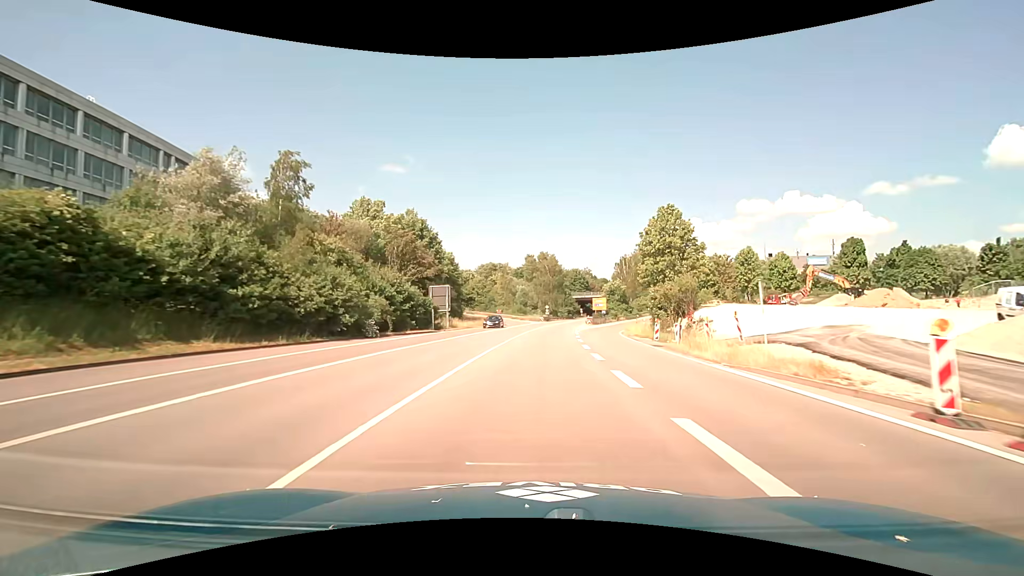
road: trunk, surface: asphalt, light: Day
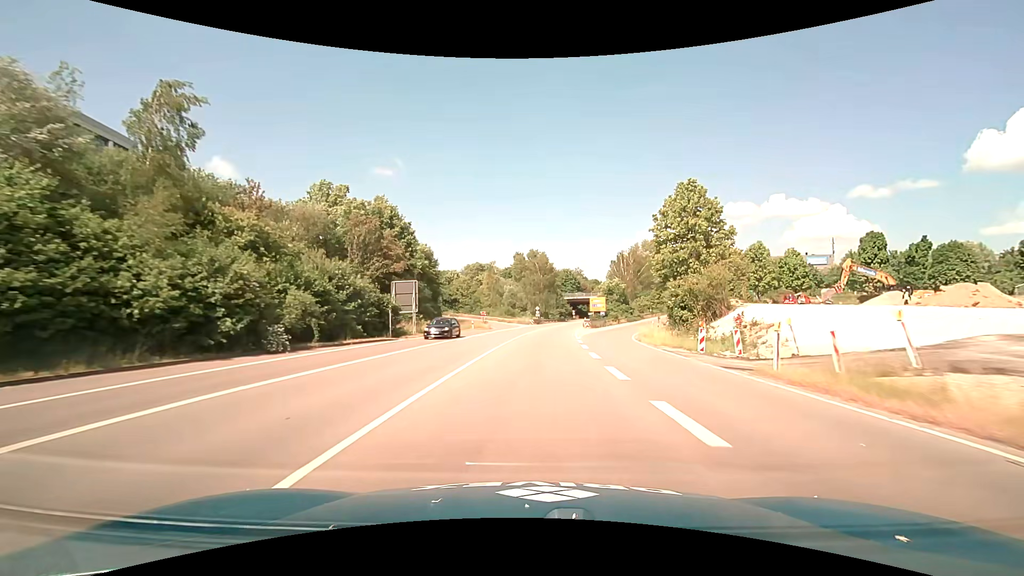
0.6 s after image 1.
(+0.1, +10.6) m; +1°
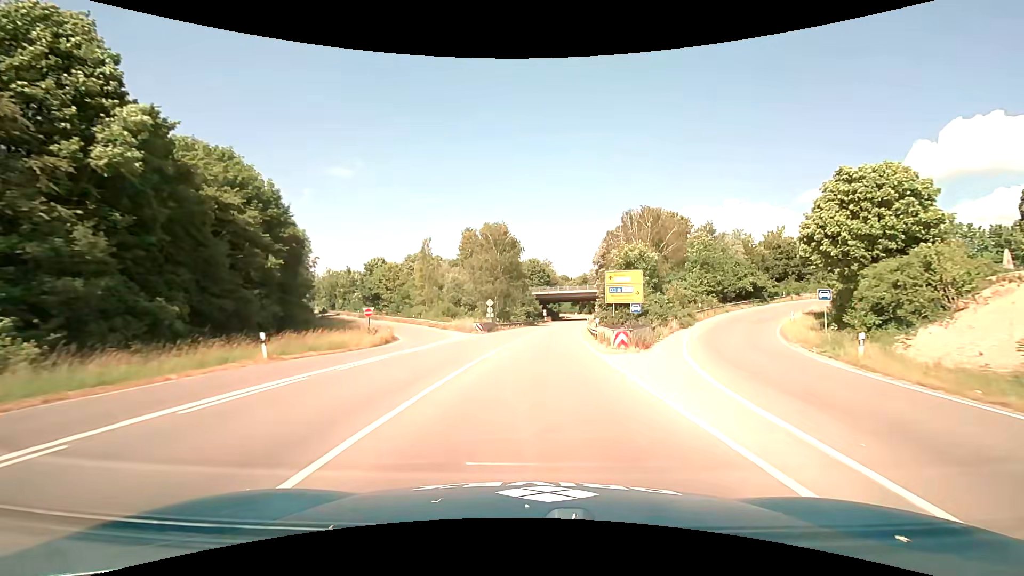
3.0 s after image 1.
(+1.7, +41.1) m; +4°
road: trunk_link
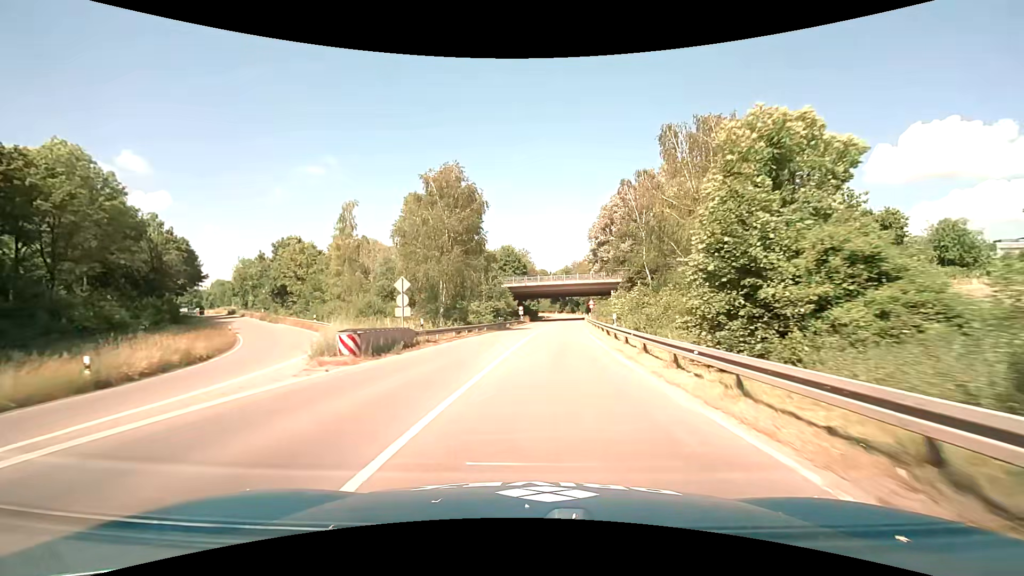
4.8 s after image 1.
(+0.8, +27.9) m; +3°
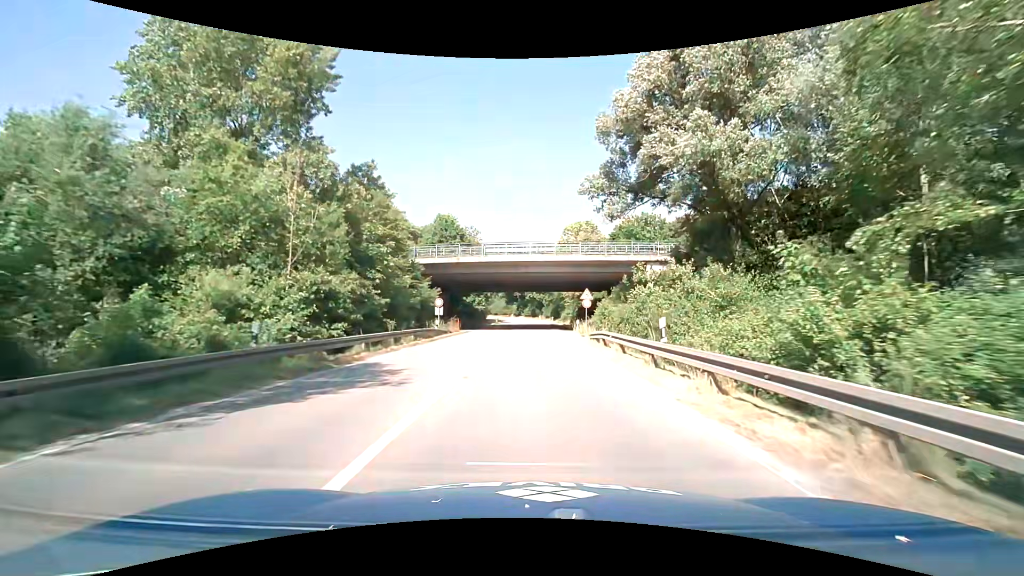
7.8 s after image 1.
(+2.0, +39.7) m; +5°
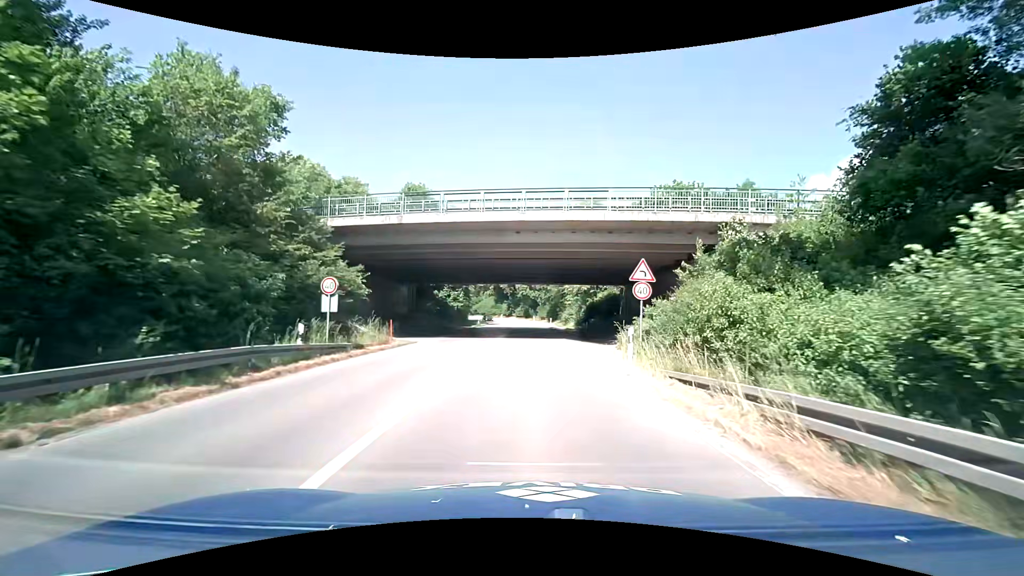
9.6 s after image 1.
(+0.2, +18.9) m; +1°
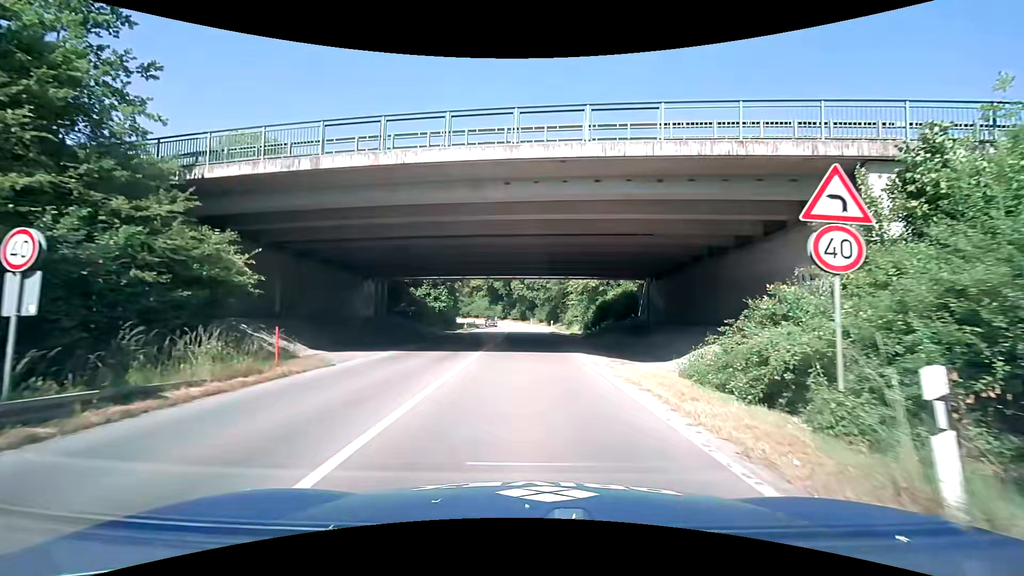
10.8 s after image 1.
(0.0, +10.6) m; +1°
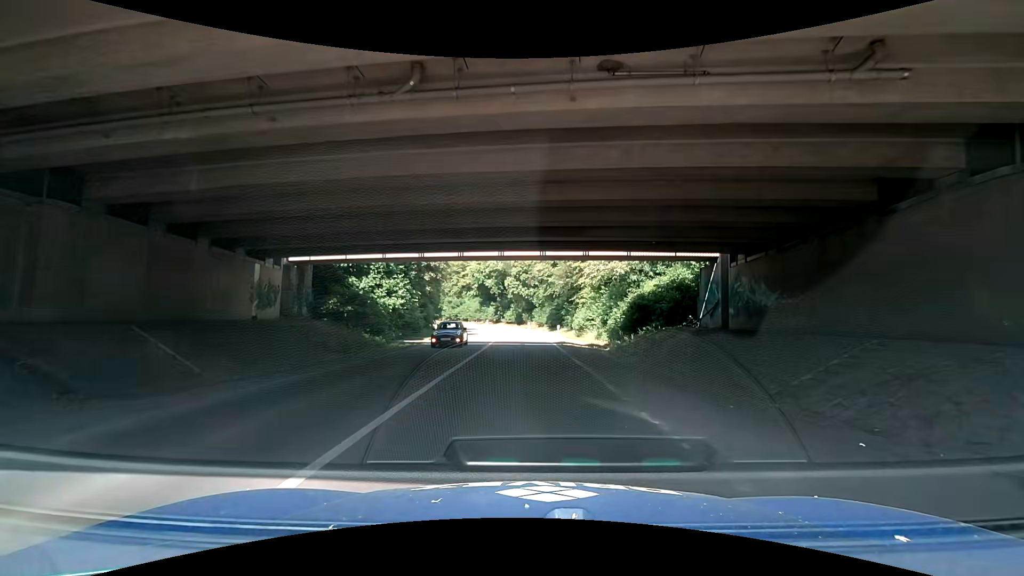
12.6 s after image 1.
(-0.2, +16.4) m; 0°
